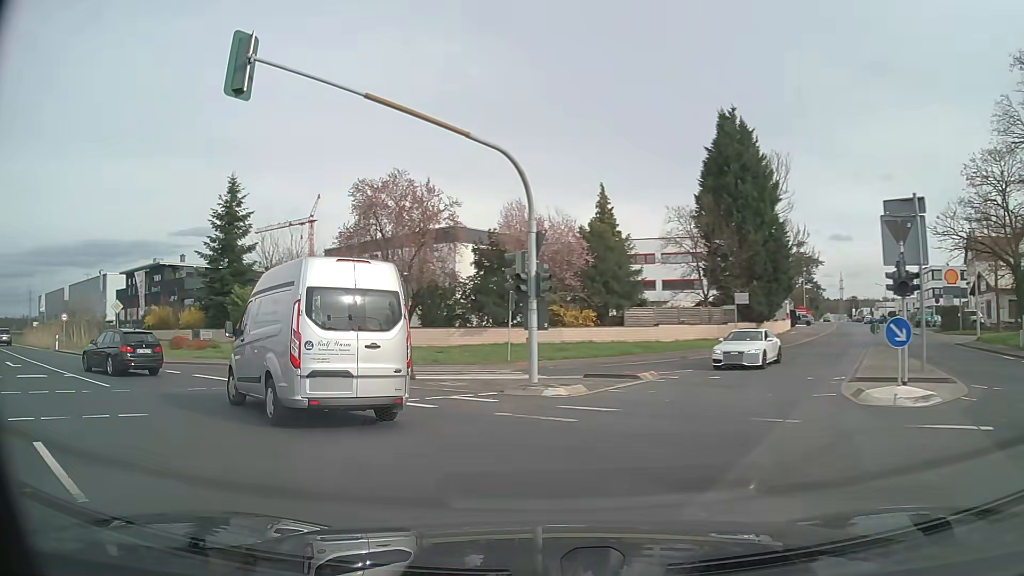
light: Day
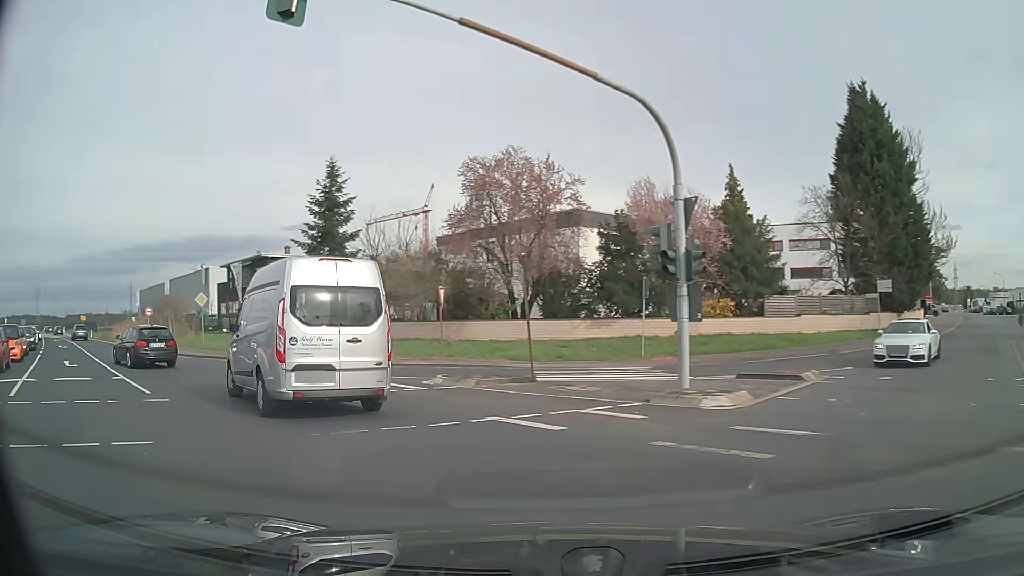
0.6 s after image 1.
(-0.3, +3.4) m; -11°
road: secondary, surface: asphalt
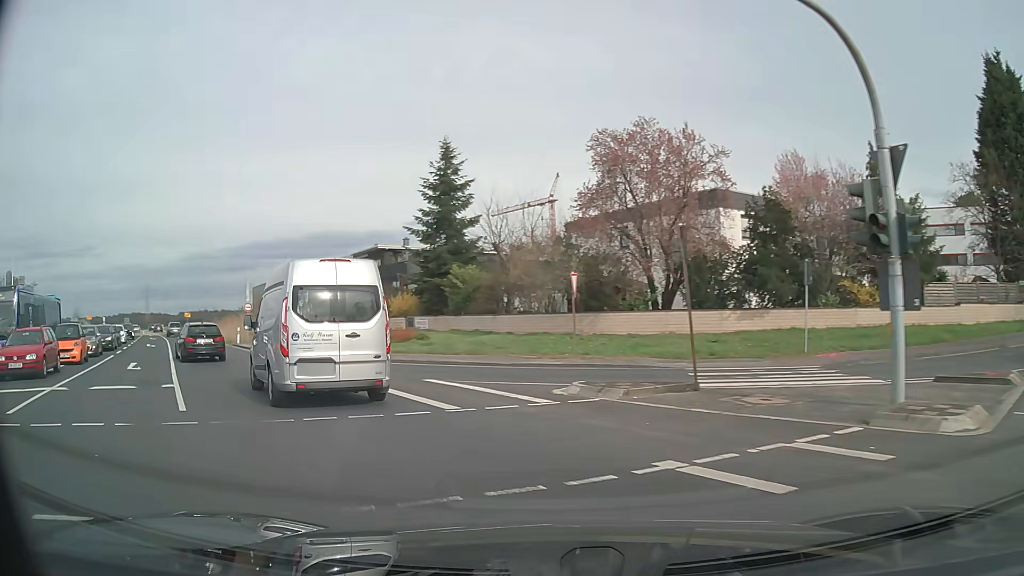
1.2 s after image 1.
(-0.3, +3.7) m; -9°
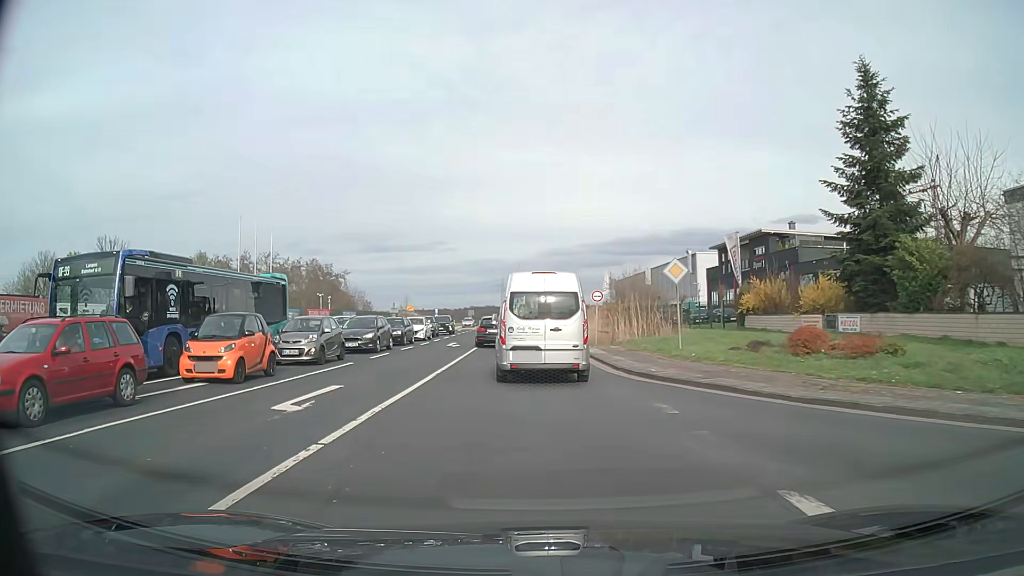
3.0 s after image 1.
(-4.0, +12.3) m; -33°
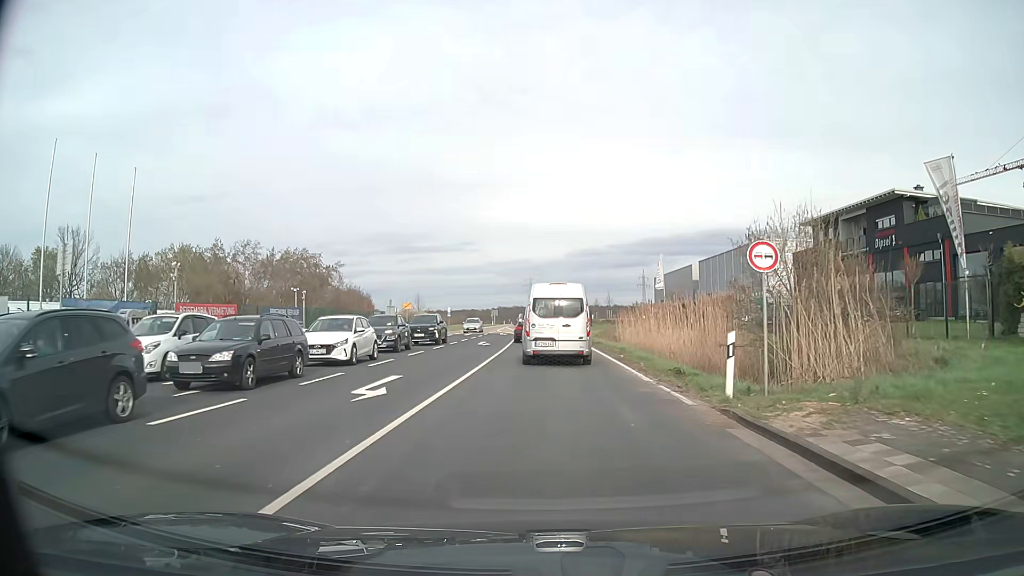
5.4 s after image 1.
(-0.7, +21.9) m; -2°
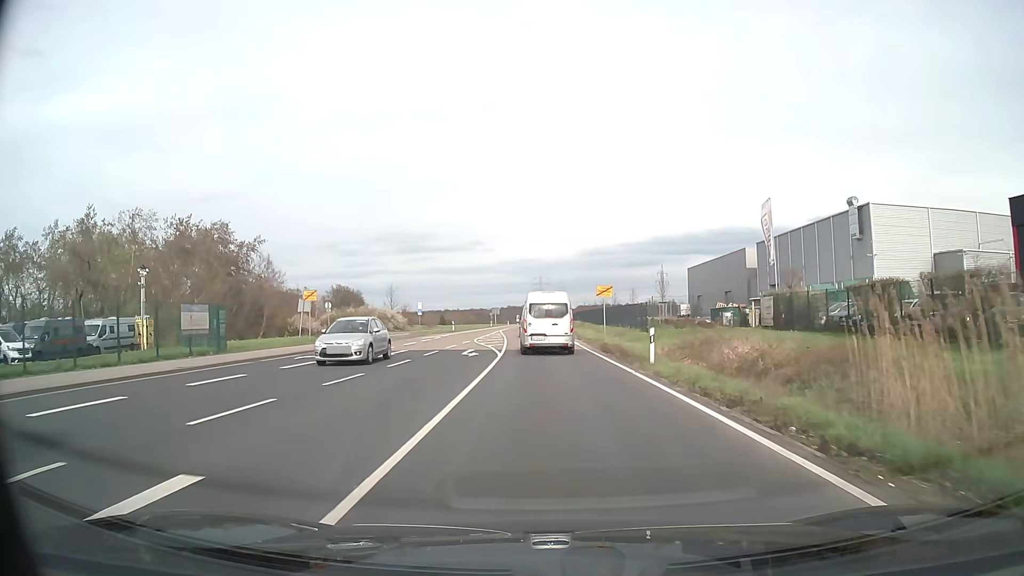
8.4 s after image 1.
(-0.3, +34.2) m; -1°
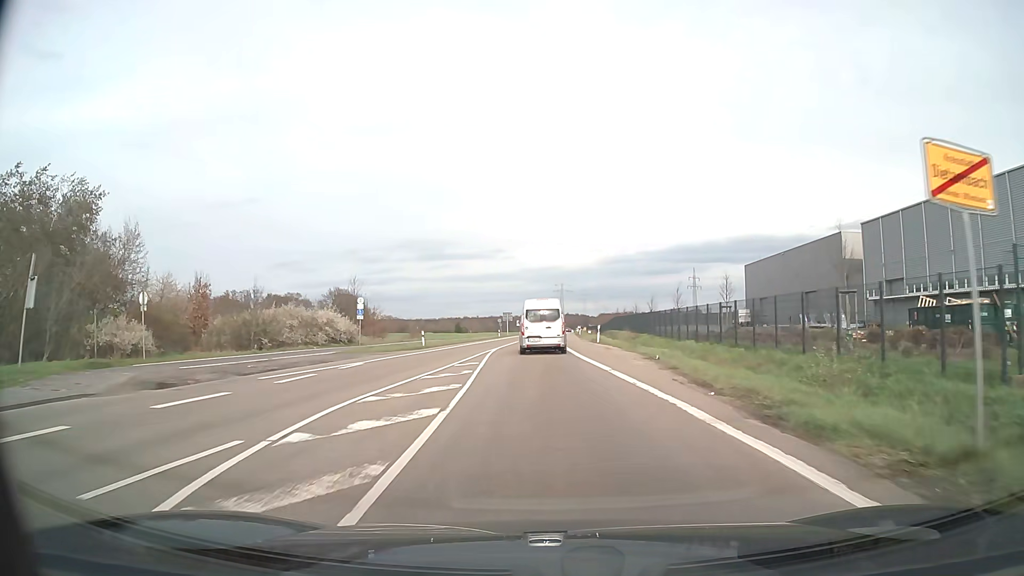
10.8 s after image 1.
(-0.6, +32.4) m; -2°
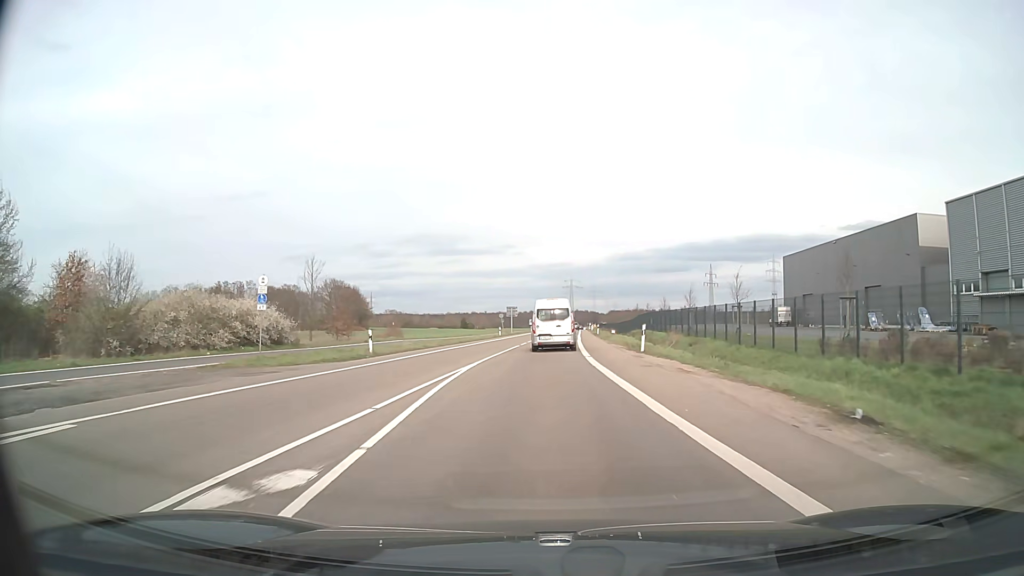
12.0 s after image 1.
(0.0, +17.4) m; 0°
(0, +10) (0, +20) (0, +30) (0, +40) (+1, +50) (+1, +60) (+2, +70) (+2, +80) (+3, +90) (+3, +100) m
